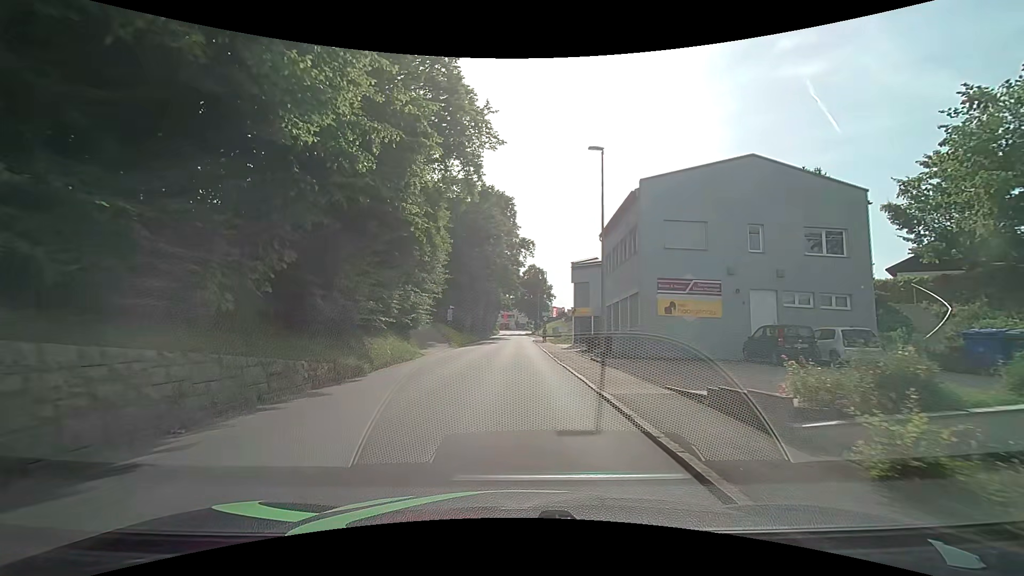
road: tertiary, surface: asphalt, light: Day
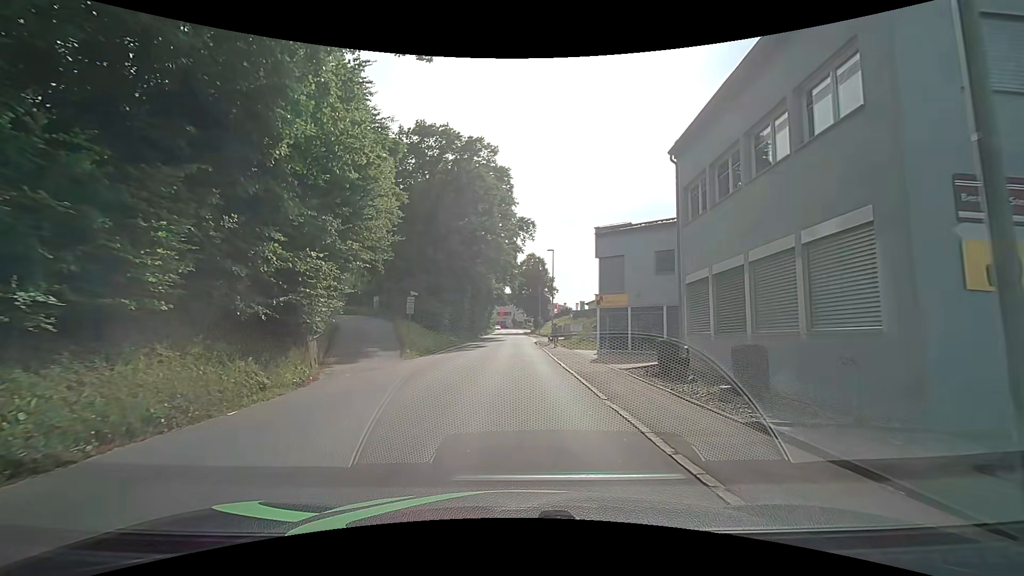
(-0.2, +15.3) m; +1°
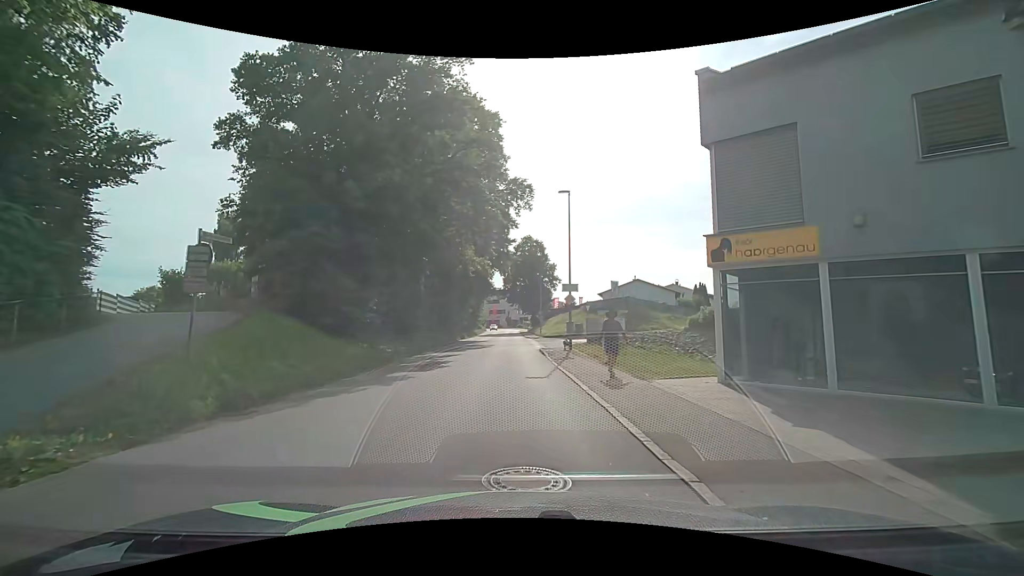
(-0.3, +18.5) m; -1°
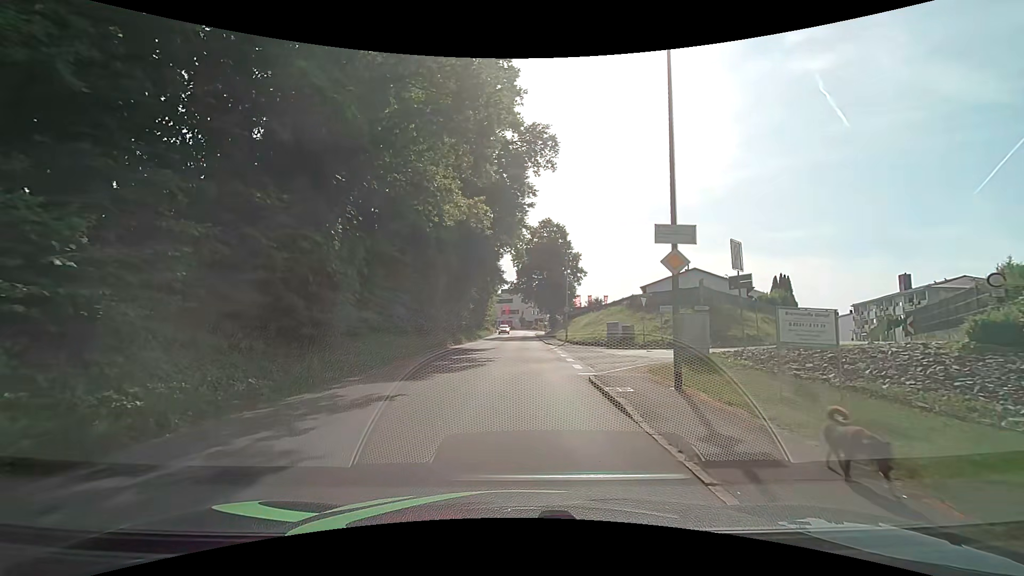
(-0.3, +14.6) m; -2°
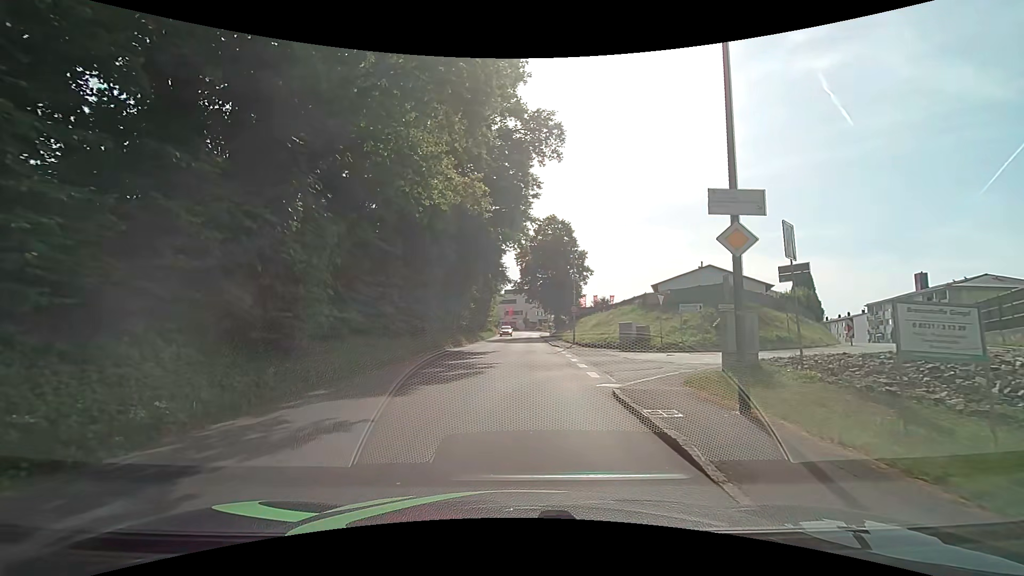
(0.0, +2.6) m; 0°
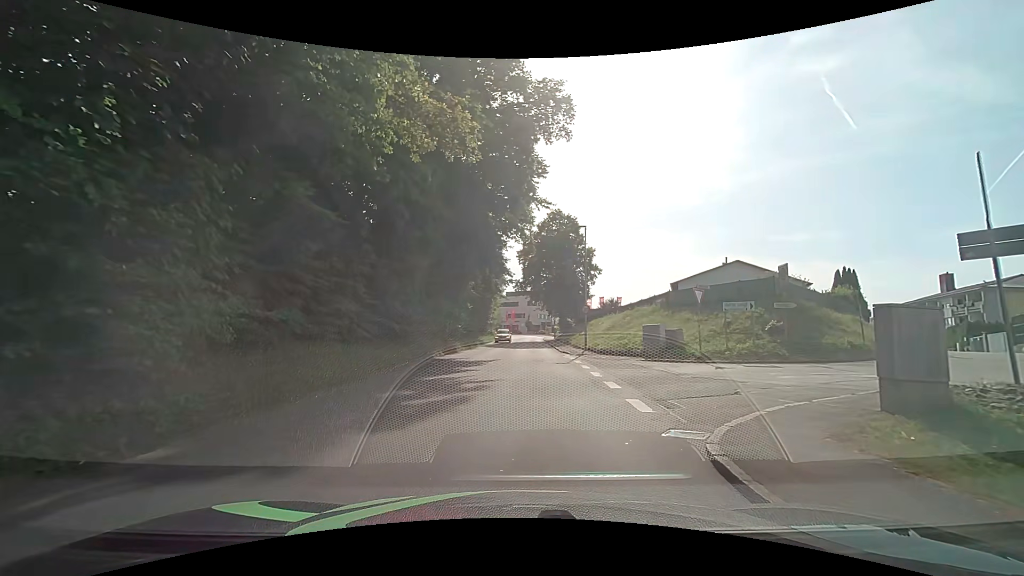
(0.0, +4.9) m; 0°
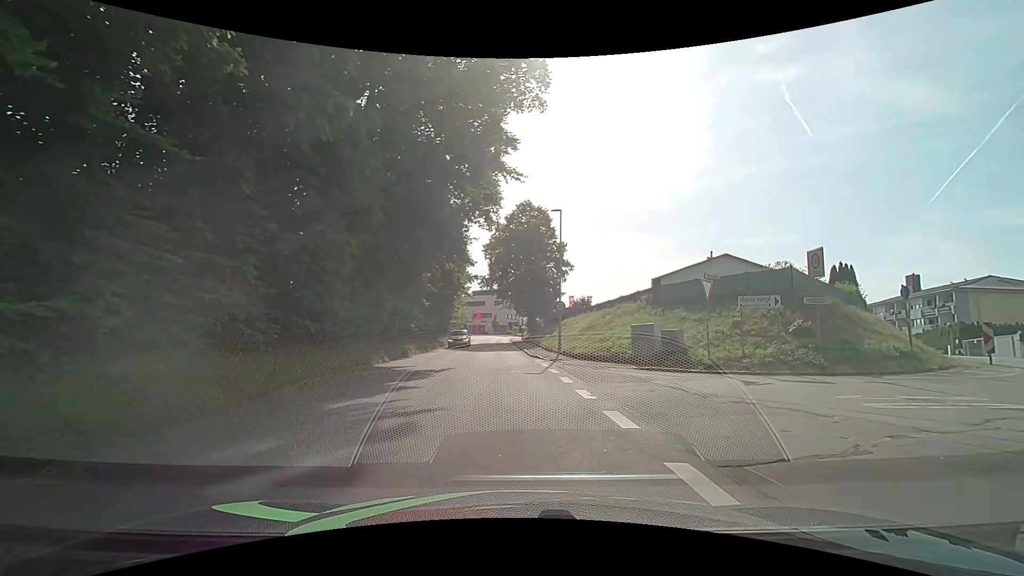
(+0.1, +4.7) m; +3°
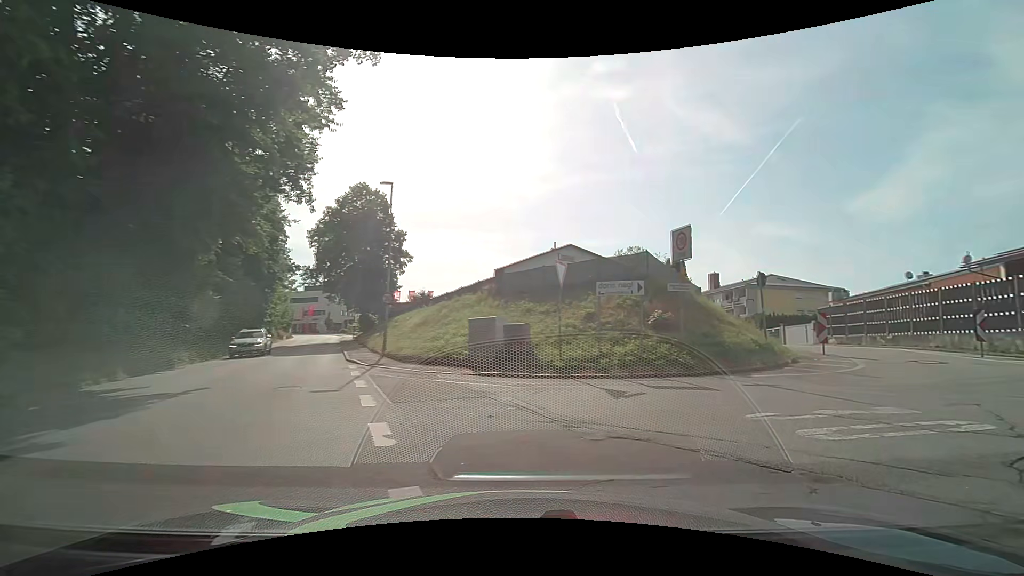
(+0.6, +4.1) m; +18°
